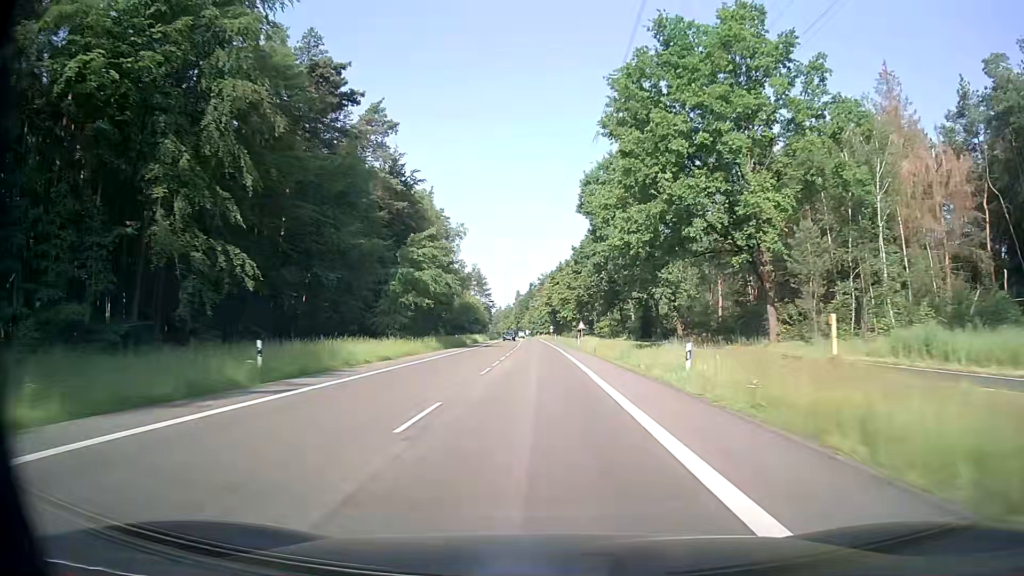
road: secondary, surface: asphalt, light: Day
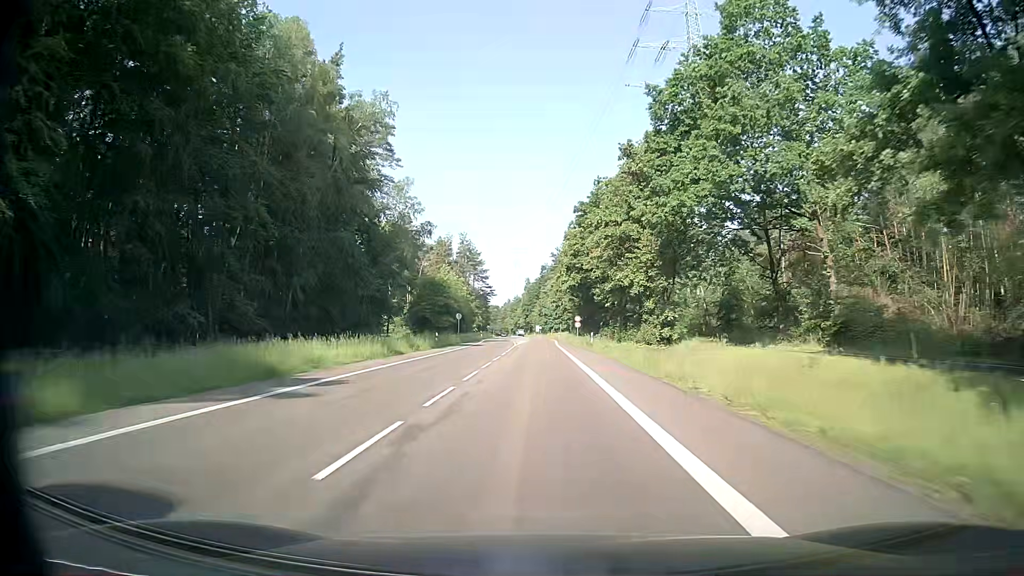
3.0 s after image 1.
(-0.6, +66.5) m; -1°
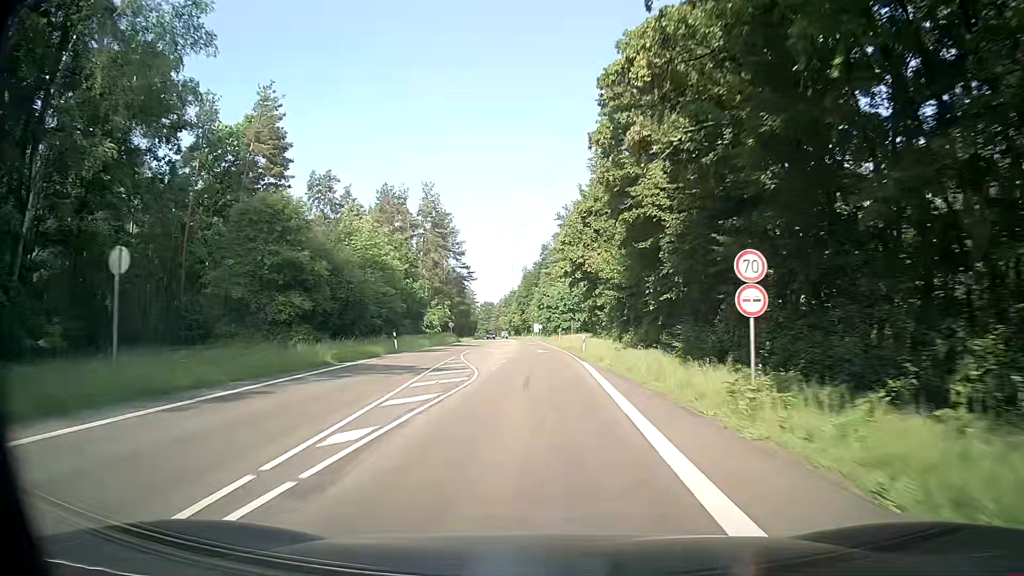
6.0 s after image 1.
(-0.5, +59.4) m; 0°
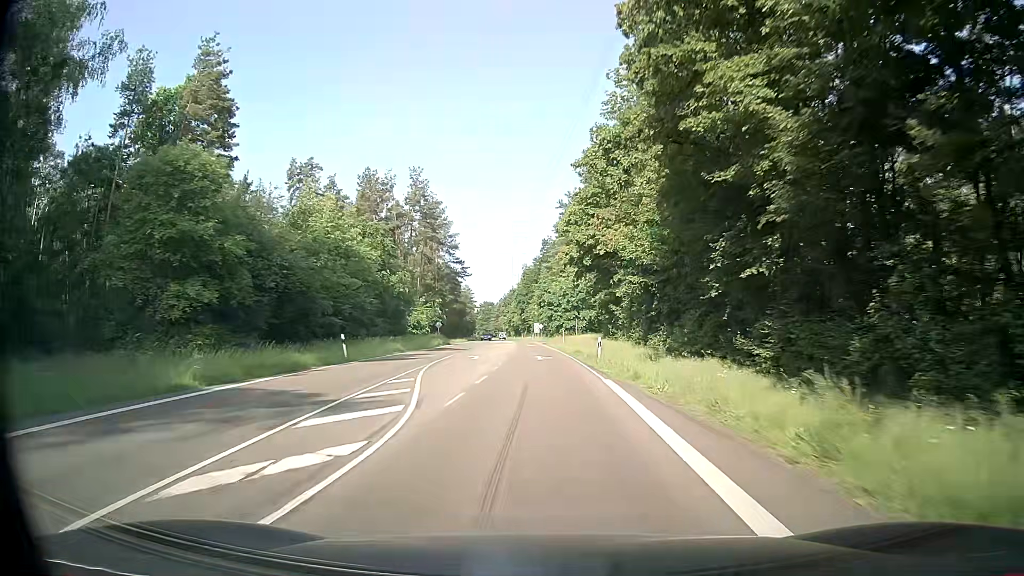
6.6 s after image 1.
(-0.1, +11.1) m; -1°
(0, +10) (0, +20) (0, +30) (0, +40) (0, +50) (0, +60) (-1, +70) (-1, +80) (-1, +90) (-2, +100) m
